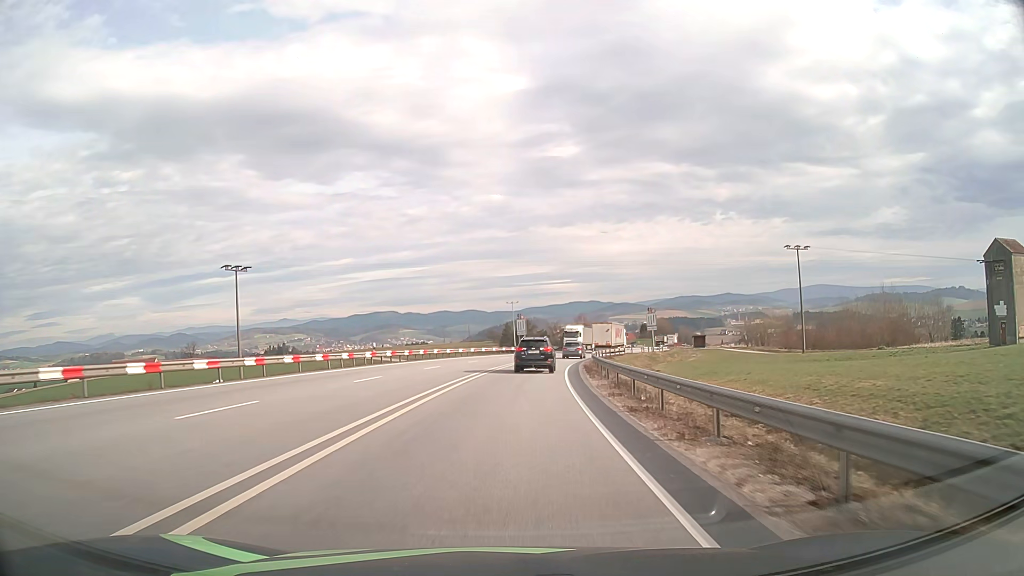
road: primary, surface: asphalt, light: Day
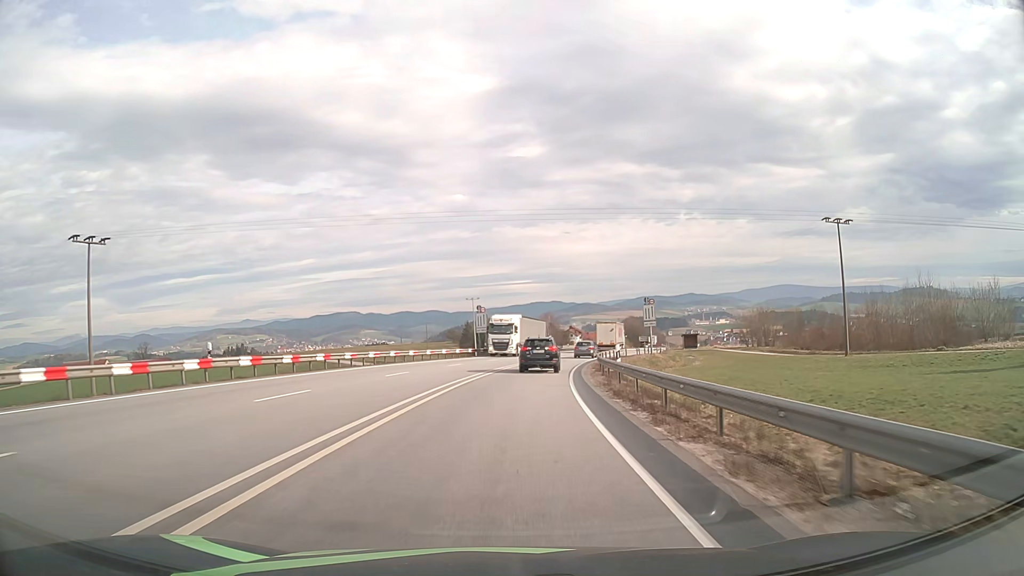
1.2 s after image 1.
(+0.5, +20.3) m; +3°
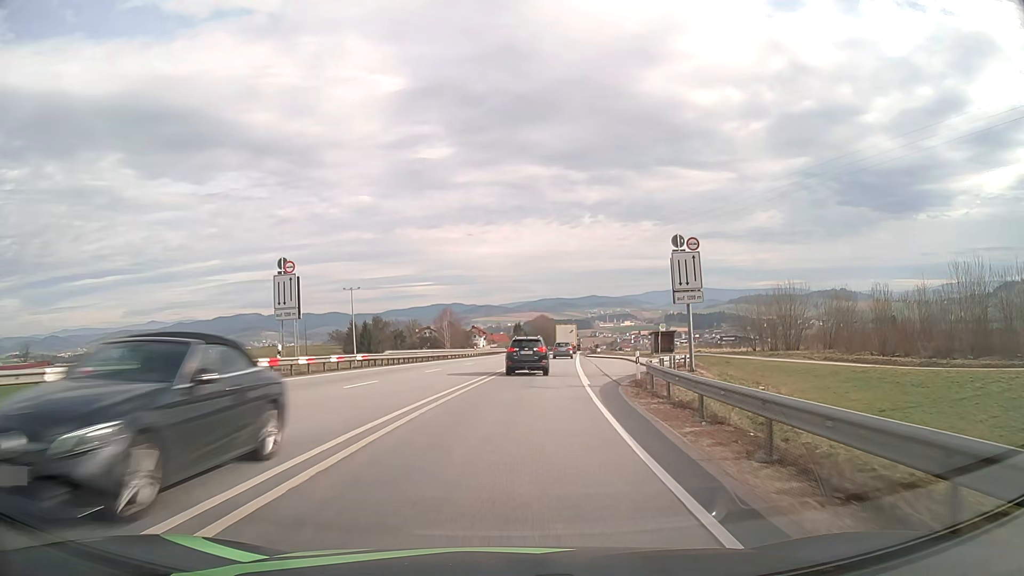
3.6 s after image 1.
(+2.8, +42.2) m; +8°
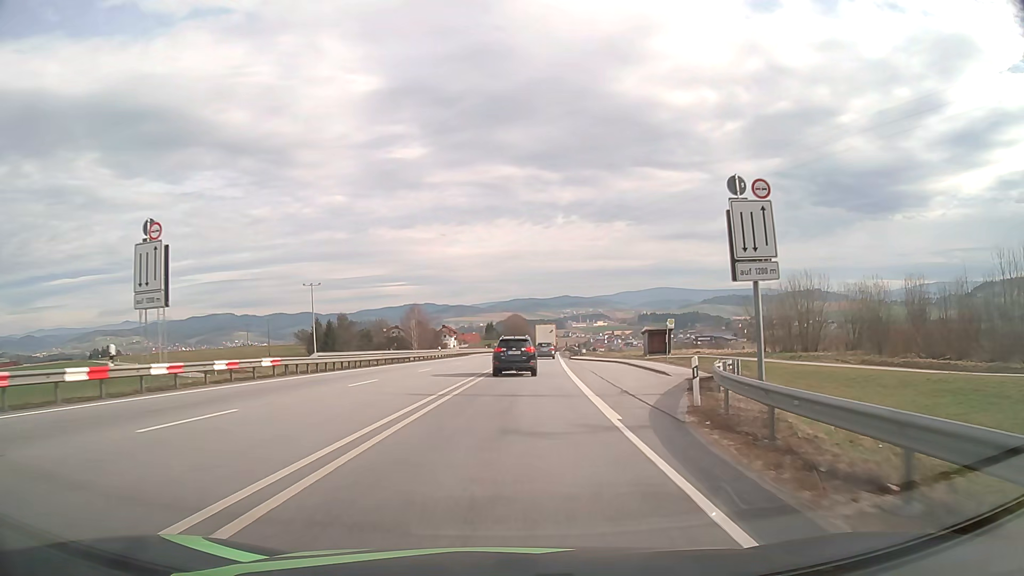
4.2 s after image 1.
(+0.2, +11.0) m; +2°
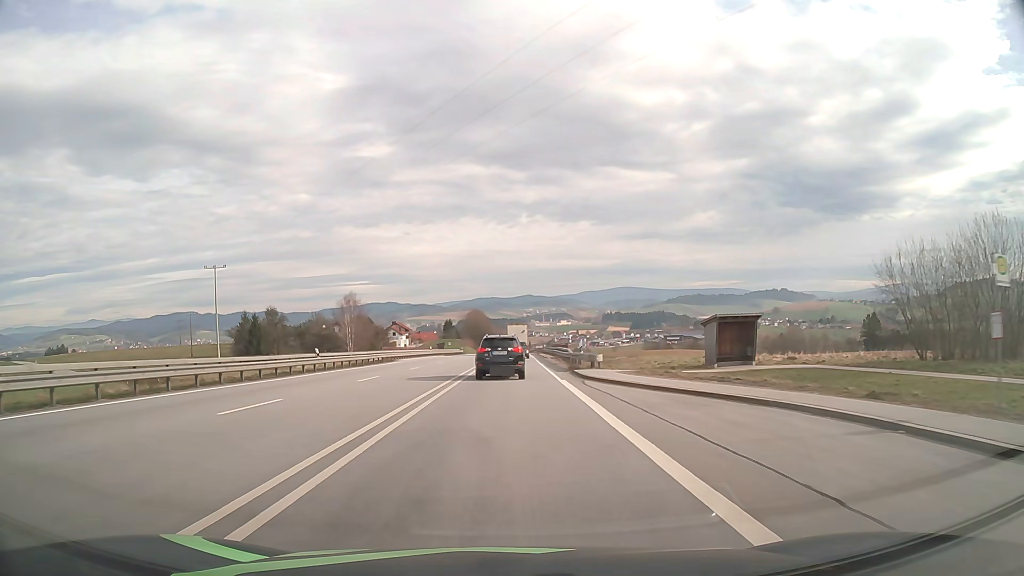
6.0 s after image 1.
(+1.2, +32.9) m; +3°
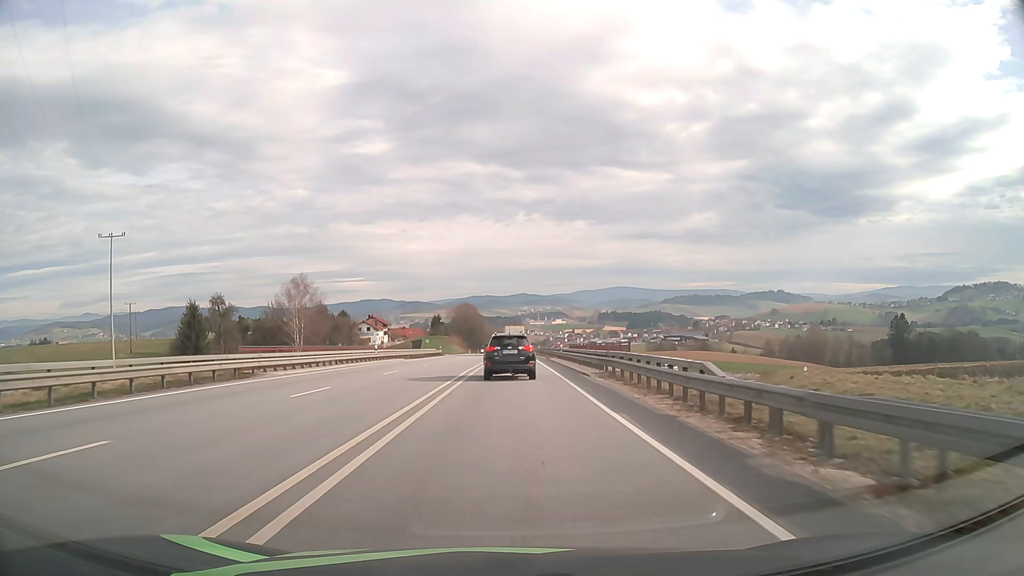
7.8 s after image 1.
(+0.1, +32.1) m; +1°
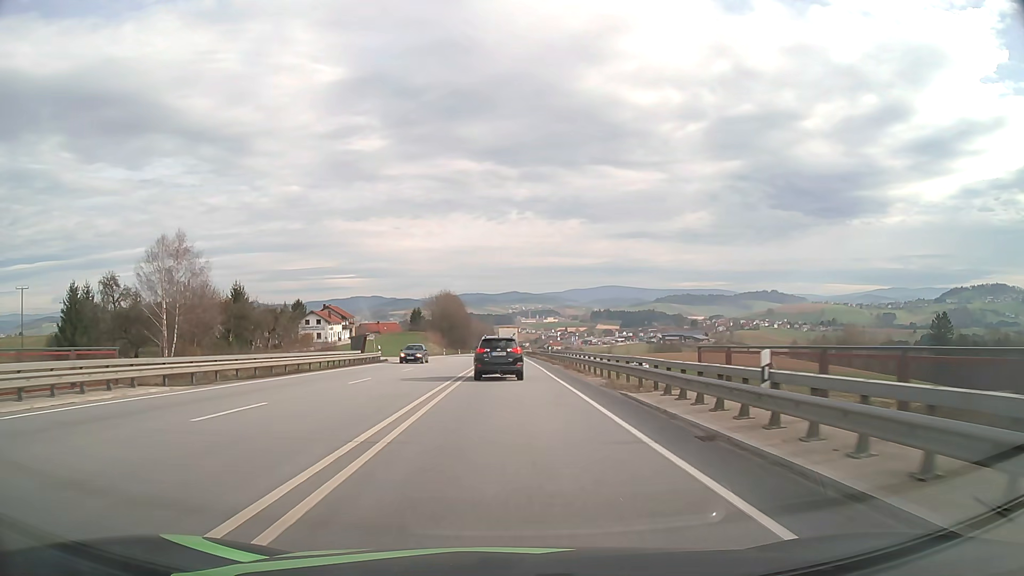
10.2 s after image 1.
(+0.3, +41.7) m; +1°
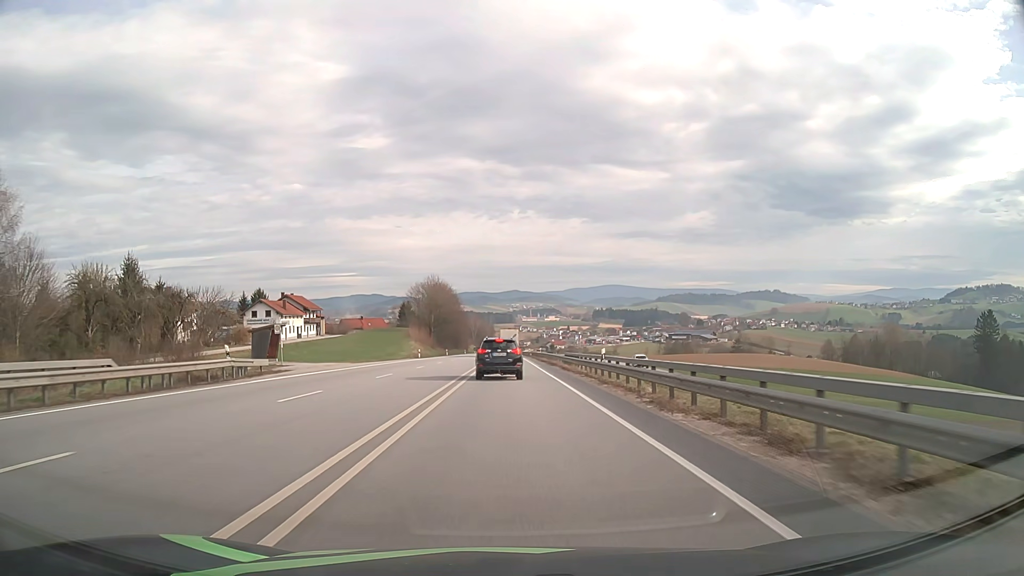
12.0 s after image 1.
(0.0, +31.8) m; 0°
(0, +10) (0, +20) (0, +30) (0, +40) (0, +50) (0, +60) (0, +70) (0, +80) (0, +90) (0, +100) m
